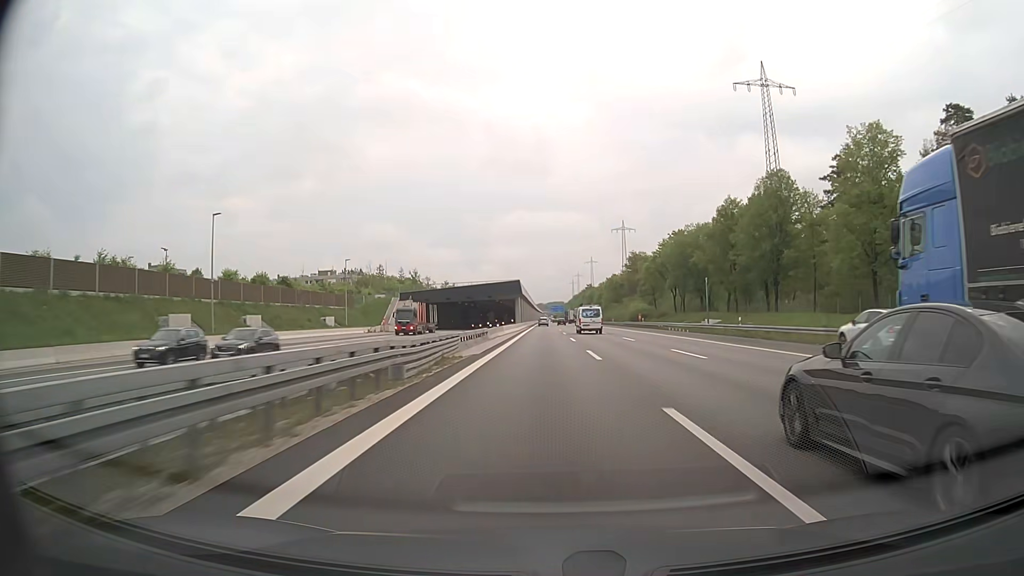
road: motorway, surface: asphalt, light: Day
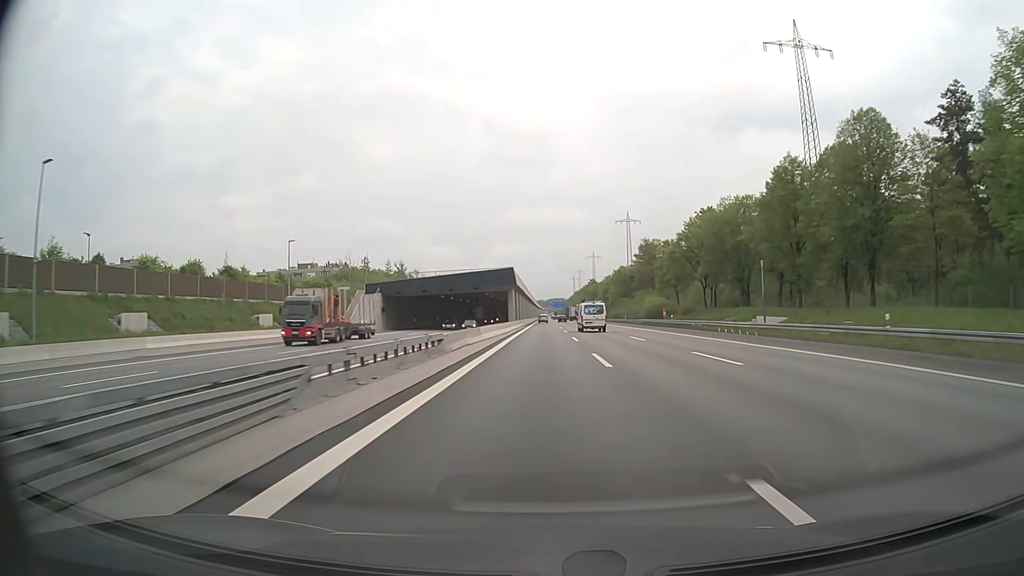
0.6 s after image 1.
(0.0, +22.4) m; 0°
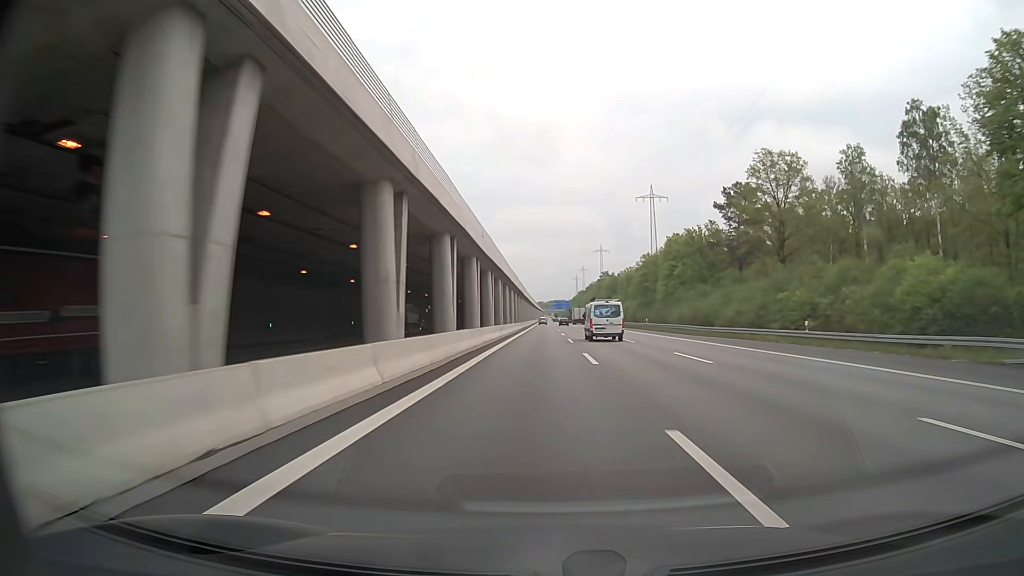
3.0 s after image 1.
(-0.2, +87.9) m; 0°
(0, +10) (0, +20) (0, +30) (0, +40) (0, +50) (0, +60) (0, +70) (0, +80) (0, +90) (0, +100) m
